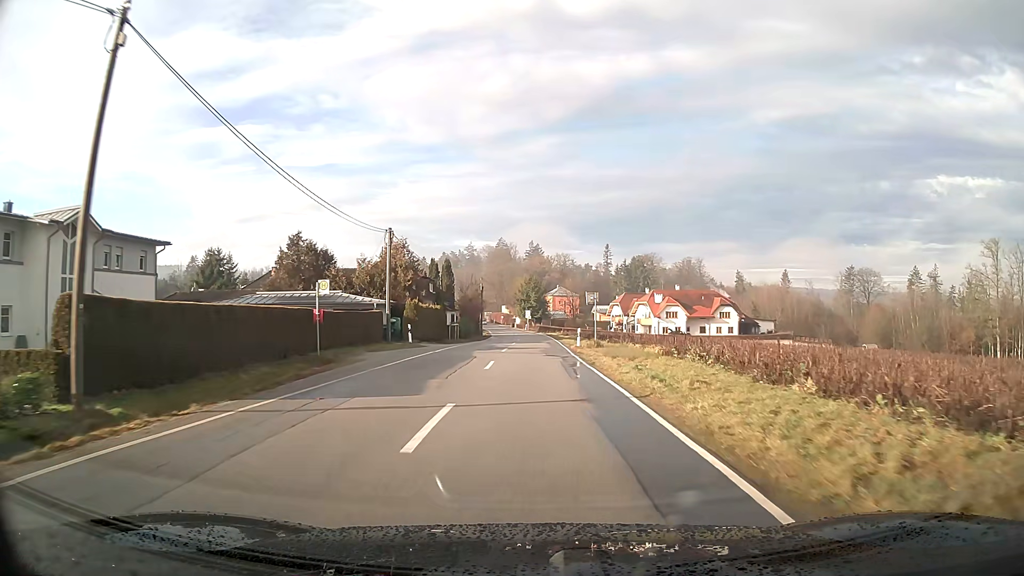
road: tertiary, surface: asphalt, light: Day
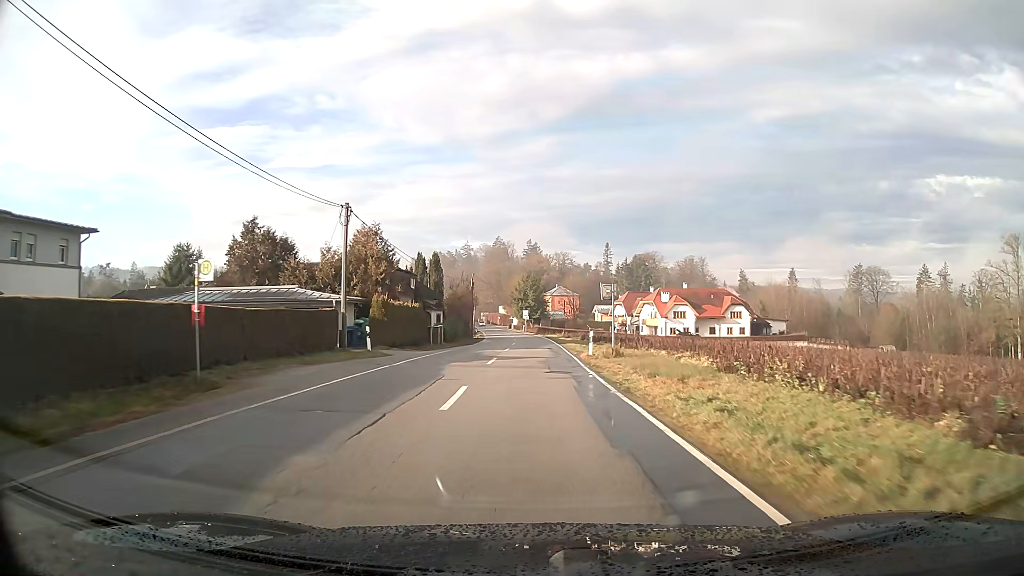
(0.0, +8.7) m; 0°
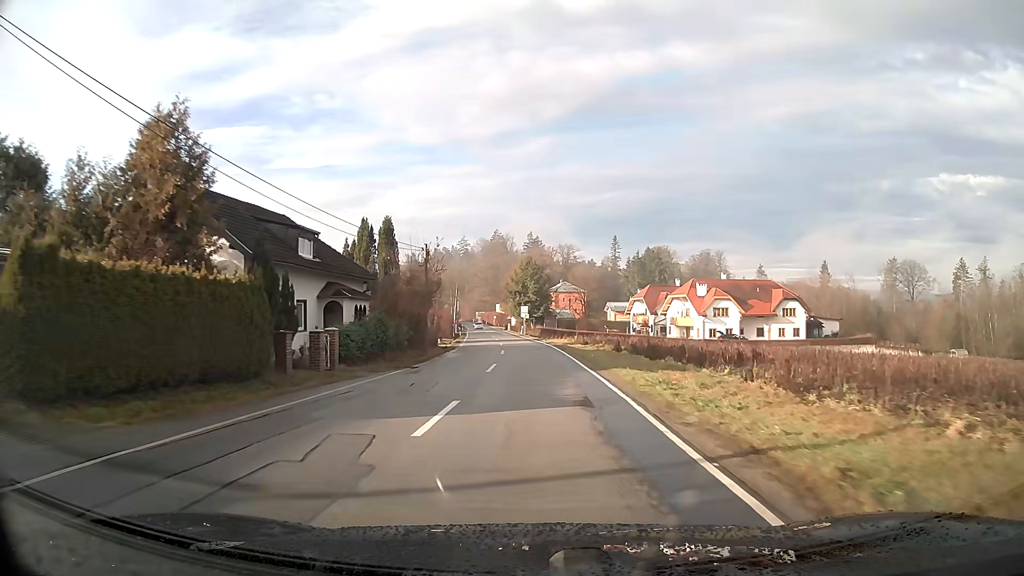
(-0.1, +26.4) m; 0°
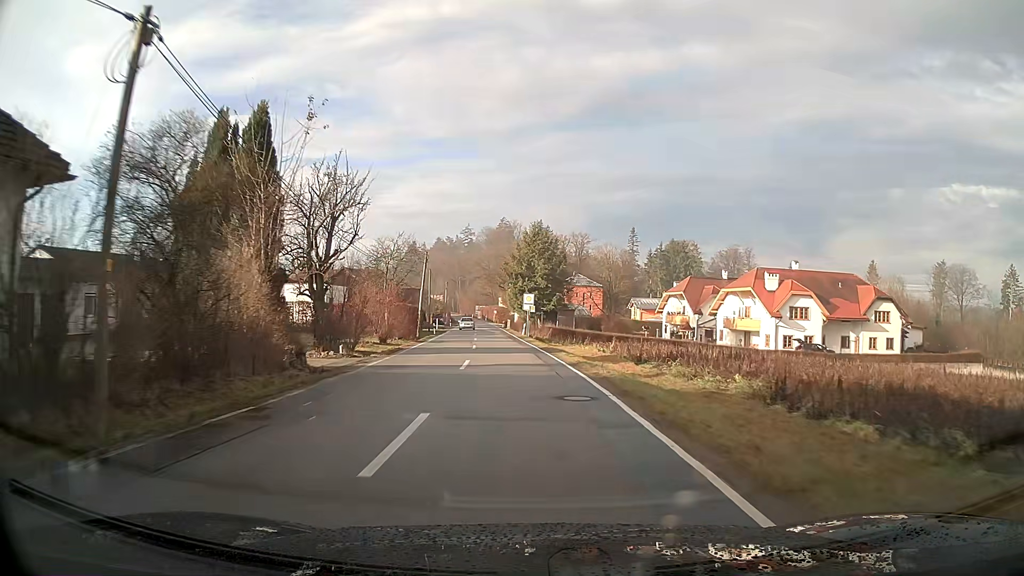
(-0.1, +26.9) m; -1°
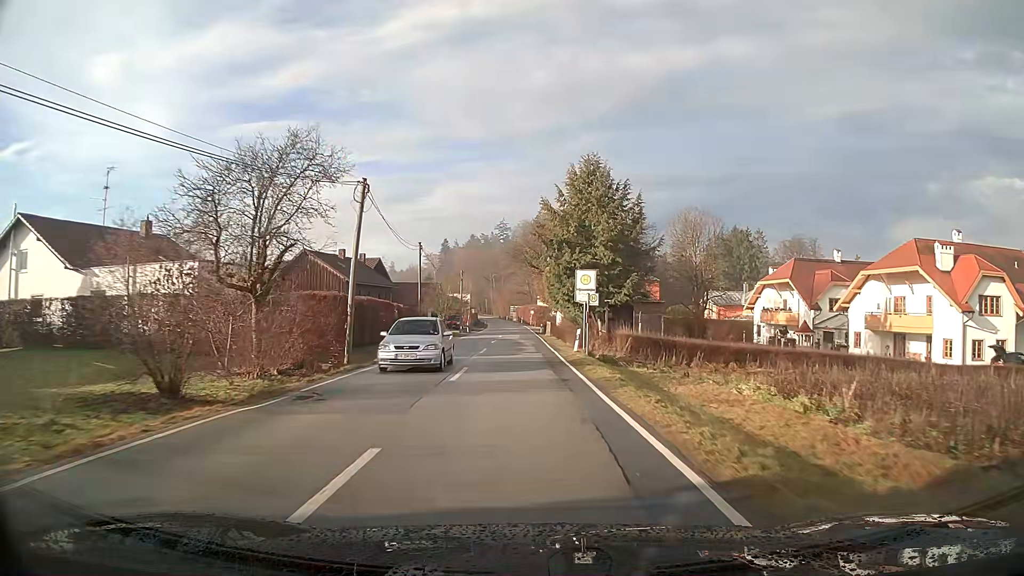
(-0.8, +27.1) m; -3°
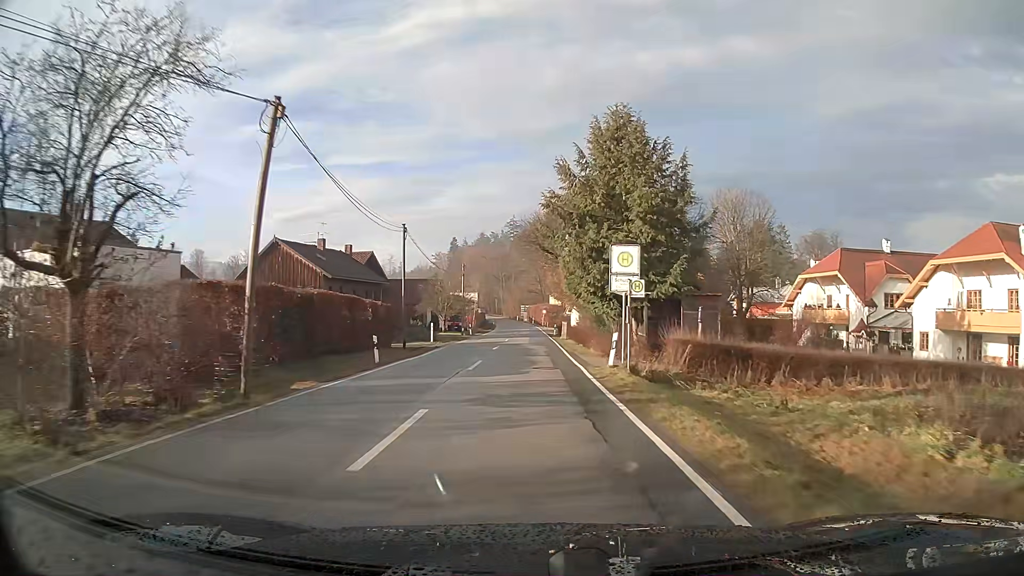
(-0.1, +9.1) m; -1°
(0, +10) (0, +20) (0, +30) (0, +40) (0, +50) (0, +60) (0, +70) (0, +80) (-1, +90) (-1, +100) m
